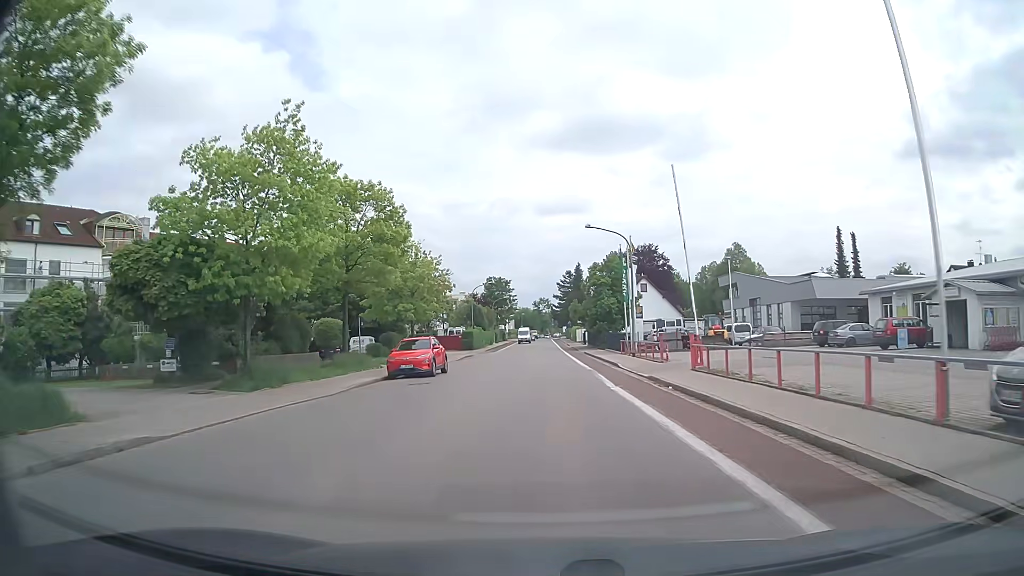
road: tertiary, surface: asphalt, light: Day
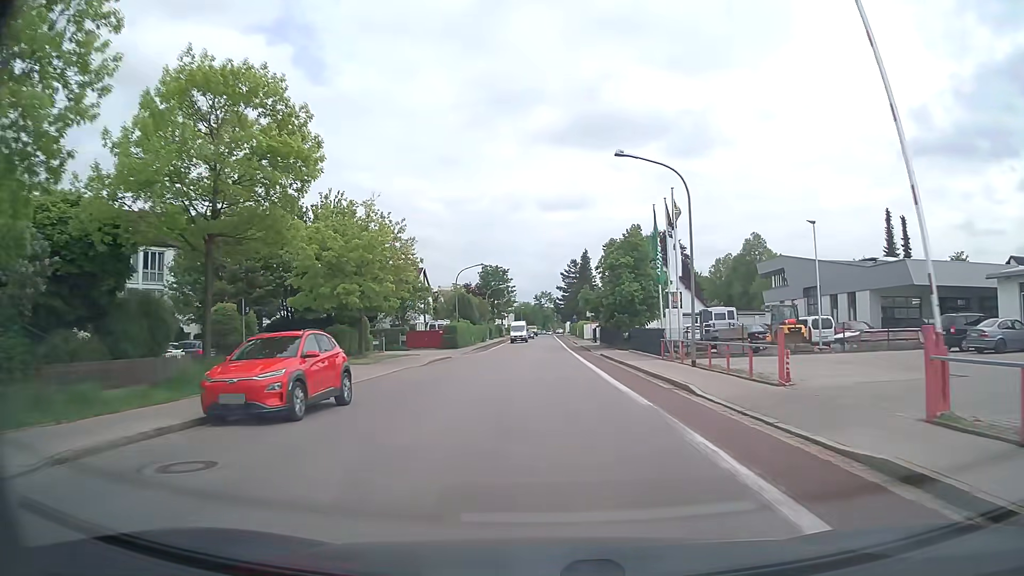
(-0.1, +14.8) m; 0°
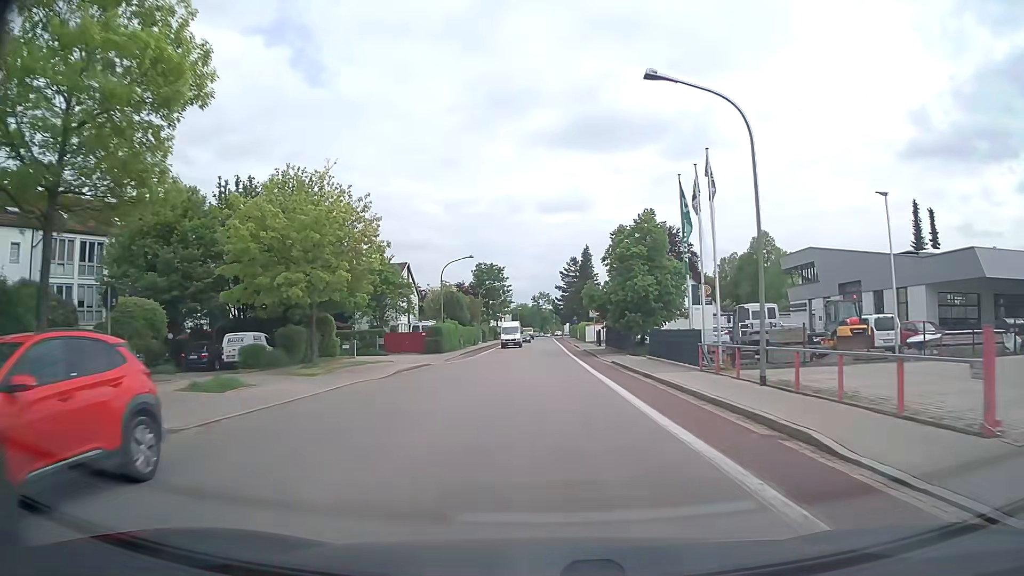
(0.0, +7.6) m; 0°
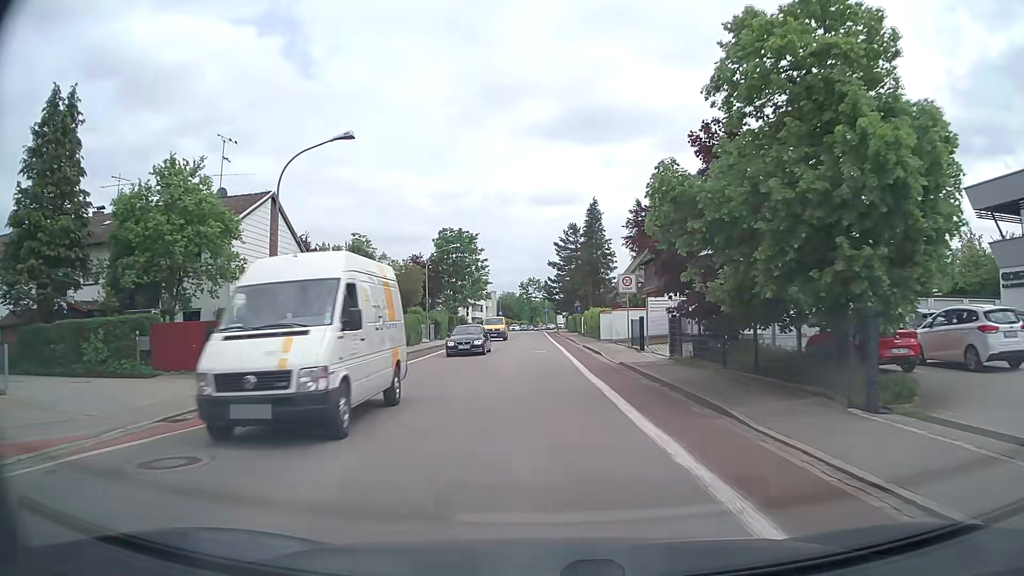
(+0.4, +31.4) m; +1°
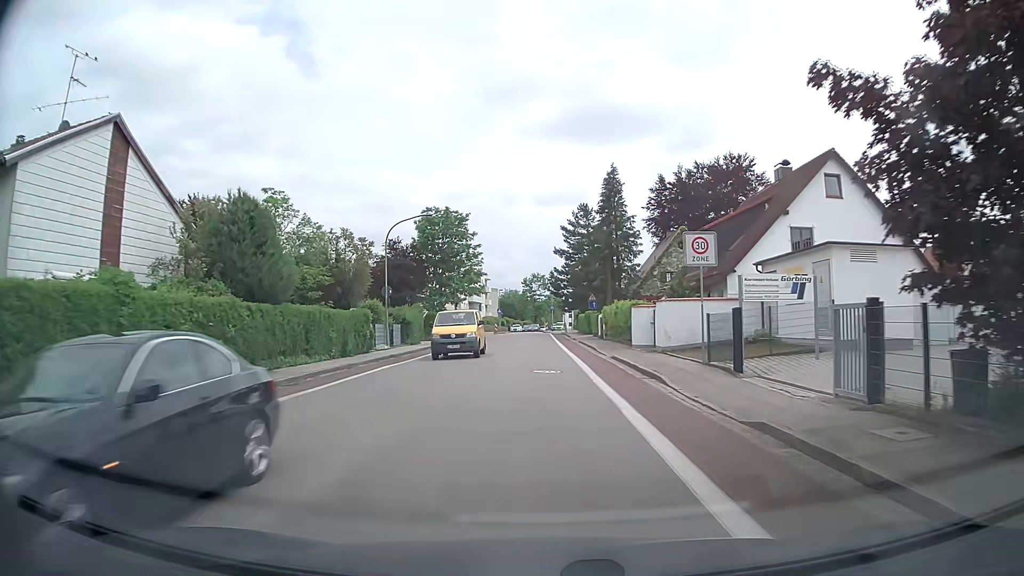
(-0.1, +14.4) m; -1°
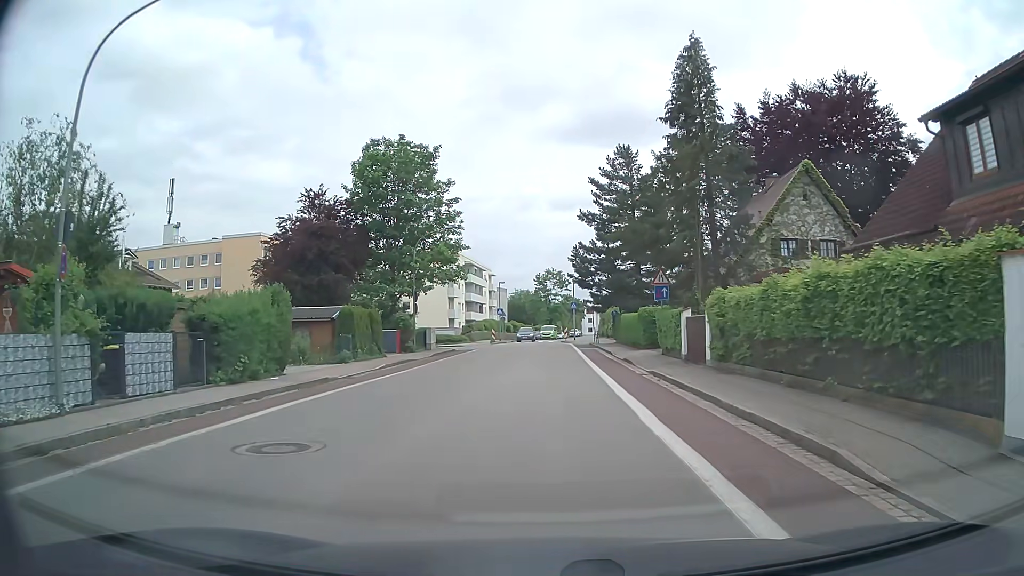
(-0.2, +26.4) m; -1°
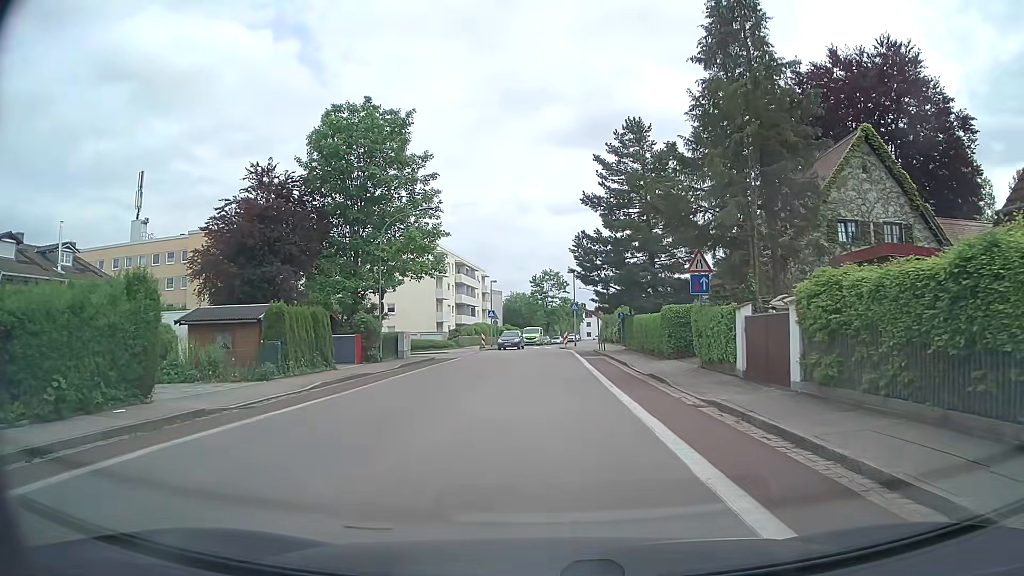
(+0.1, +7.4) m; +1°
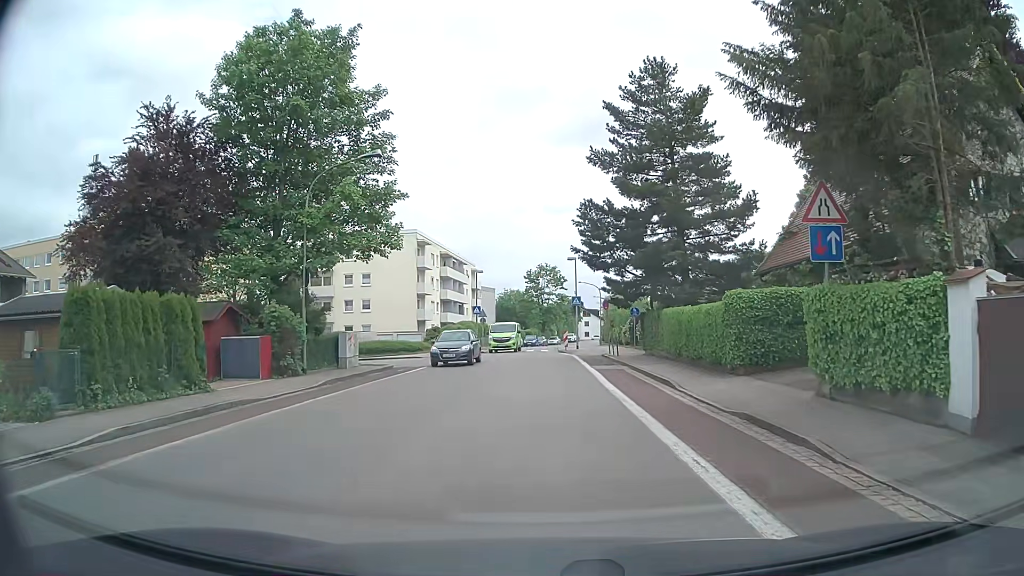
(0.0, +9.7) m; 0°
(0, +10) (0, +20) (0, +30) (-1, +40) (-1, +50) (-1, +60) (0, +70) (+1, +80) (+3, +90) (+5, +100) m
